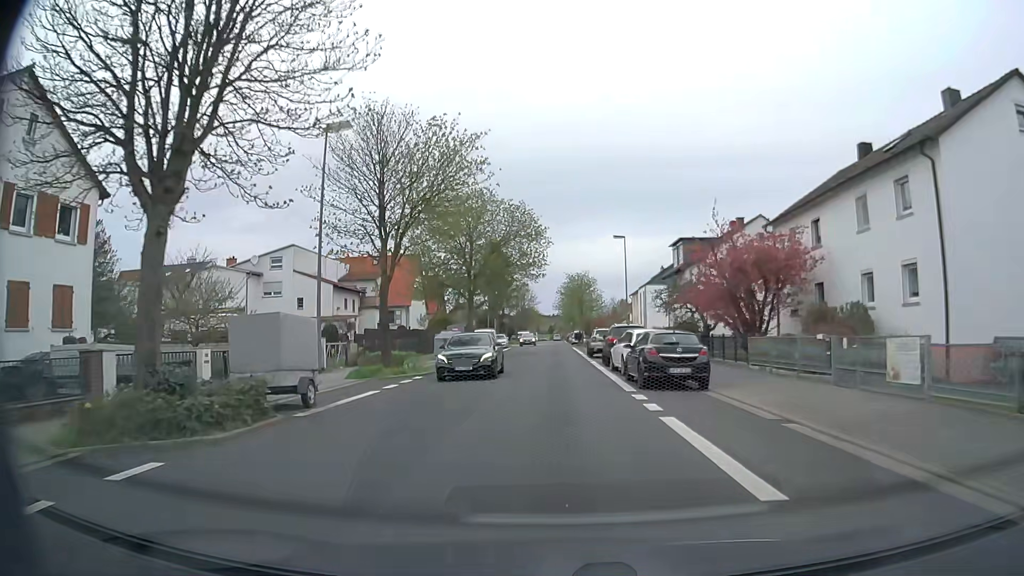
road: unclassified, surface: asphalt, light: Day
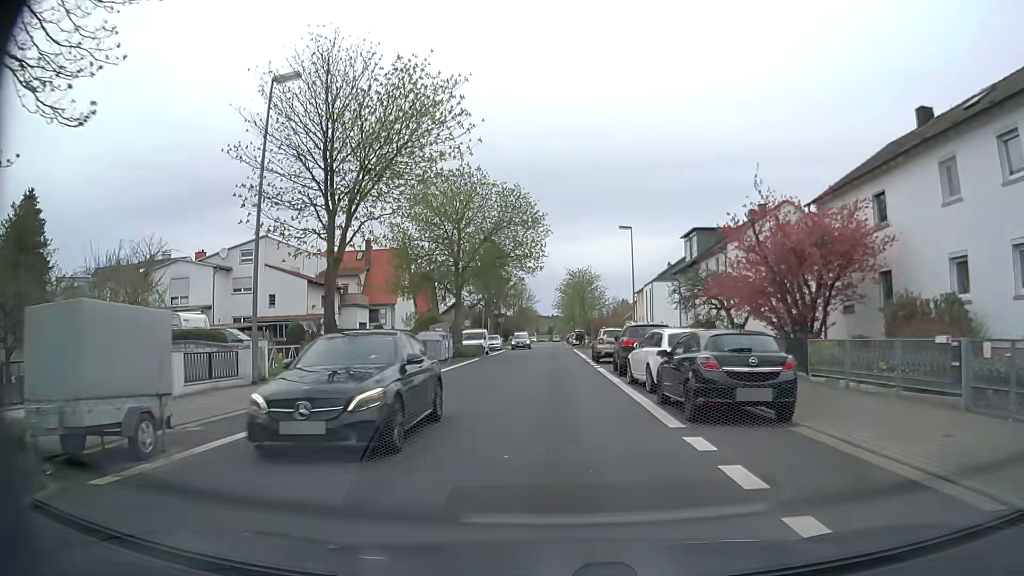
(0.0, +6.1) m; 0°
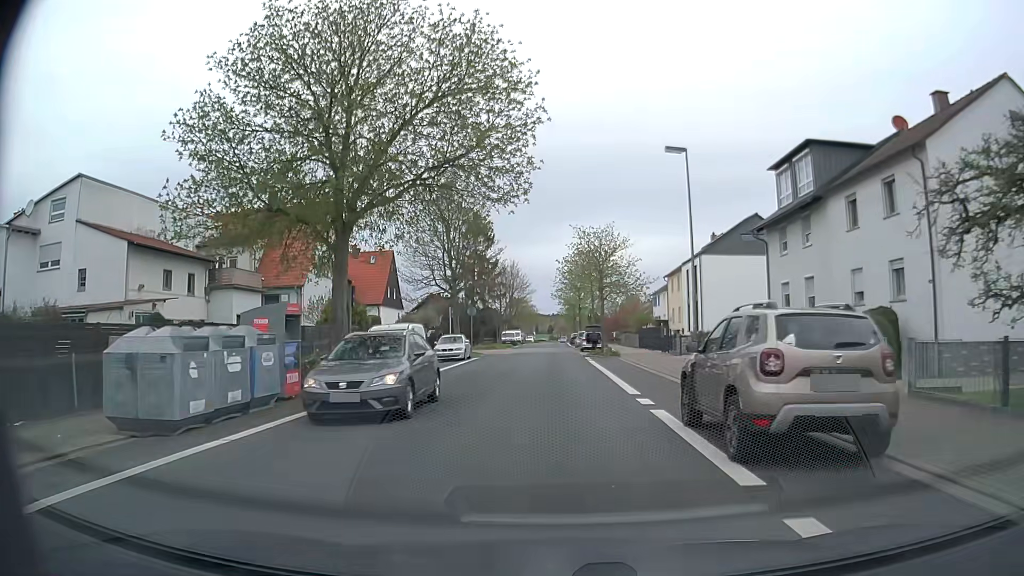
(0.0, +24.2) m; 0°
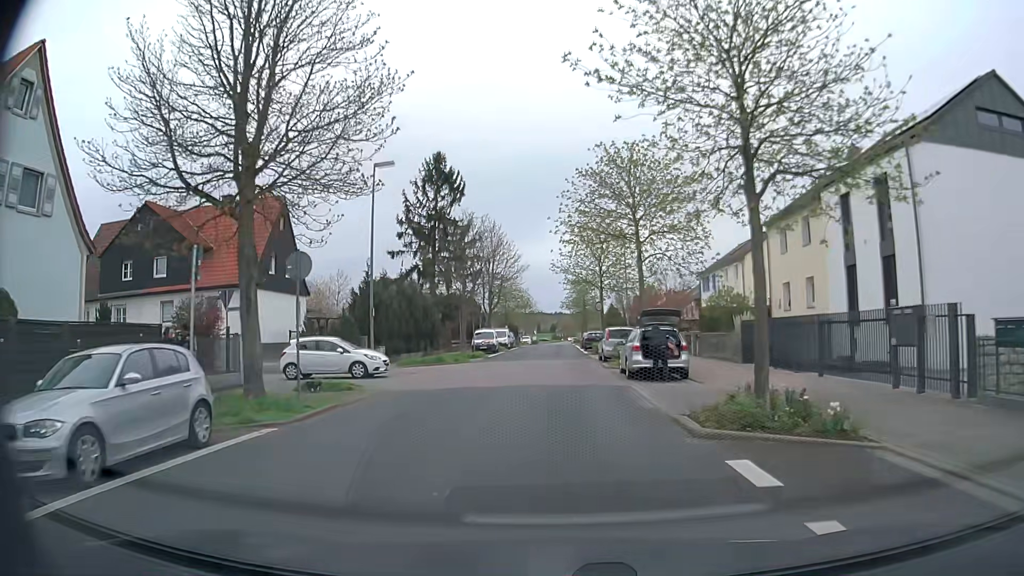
(-0.1, +30.3) m; 0°
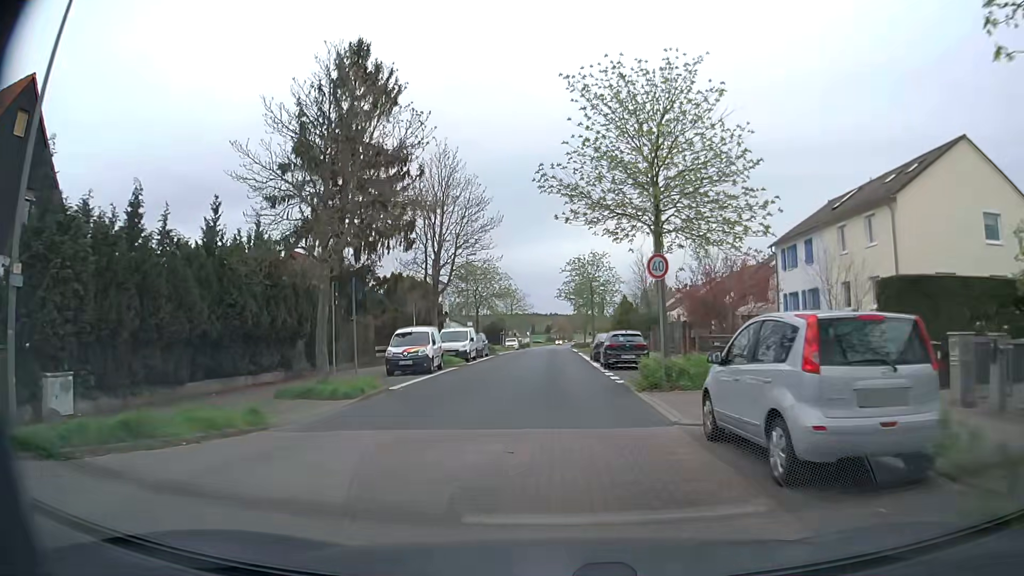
(-0.1, +24.2) m; 0°
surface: paving_stones
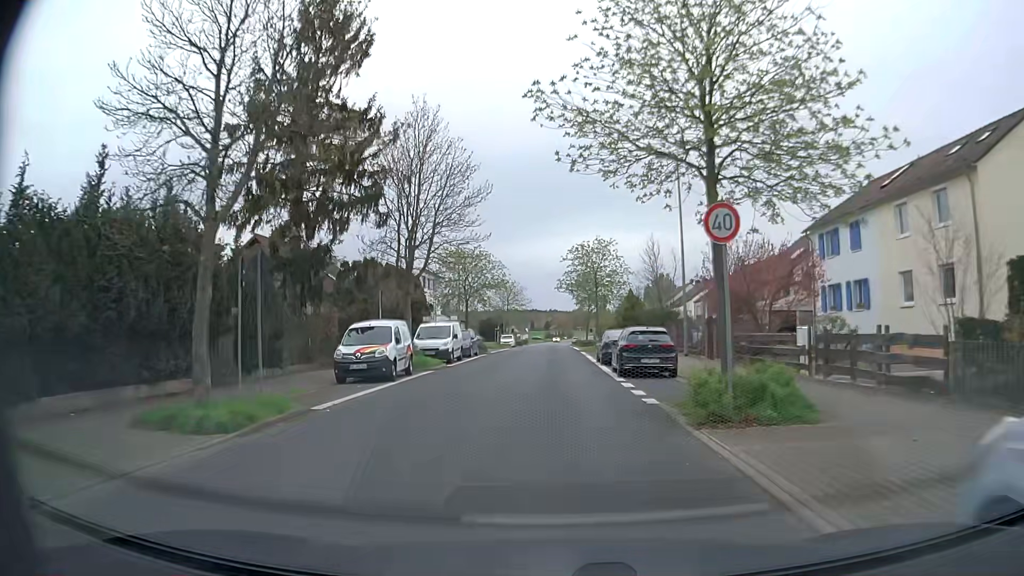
(0.0, +6.1) m; 0°
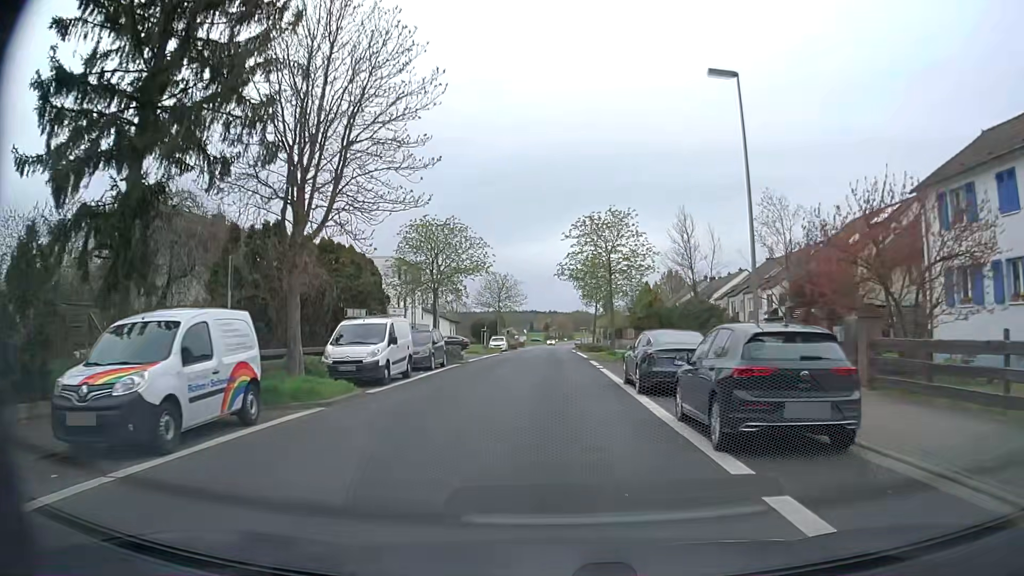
(+0.1, +12.1) m; 0°
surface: asphalt
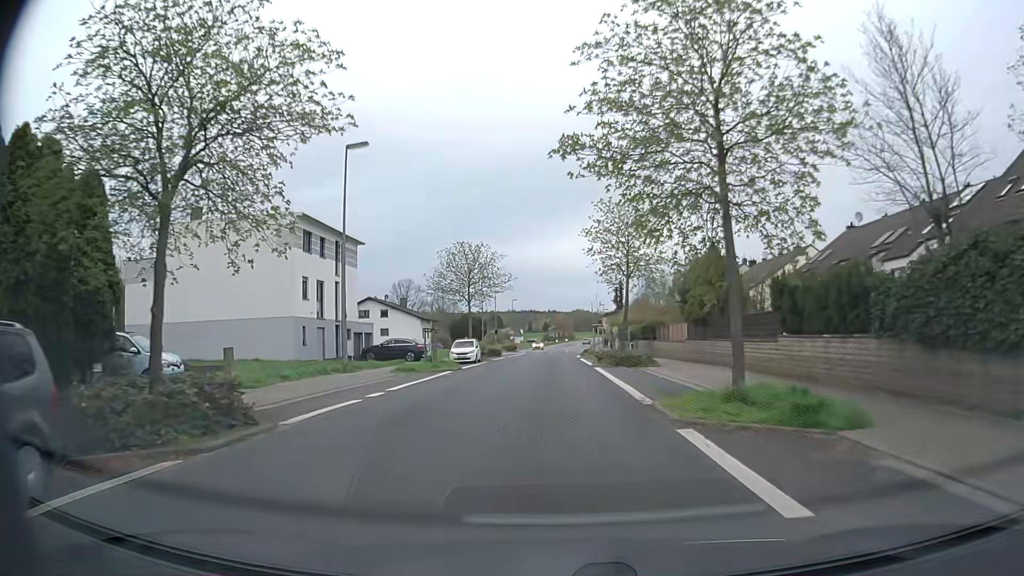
(+0.1, +24.2) m; 0°
(0, +10) (0, +20) (0, +30) (0, +40) (0, +50) (+1, +60) (+2, +70) (+3, +80) (+3, +90) (+4, +100) m
